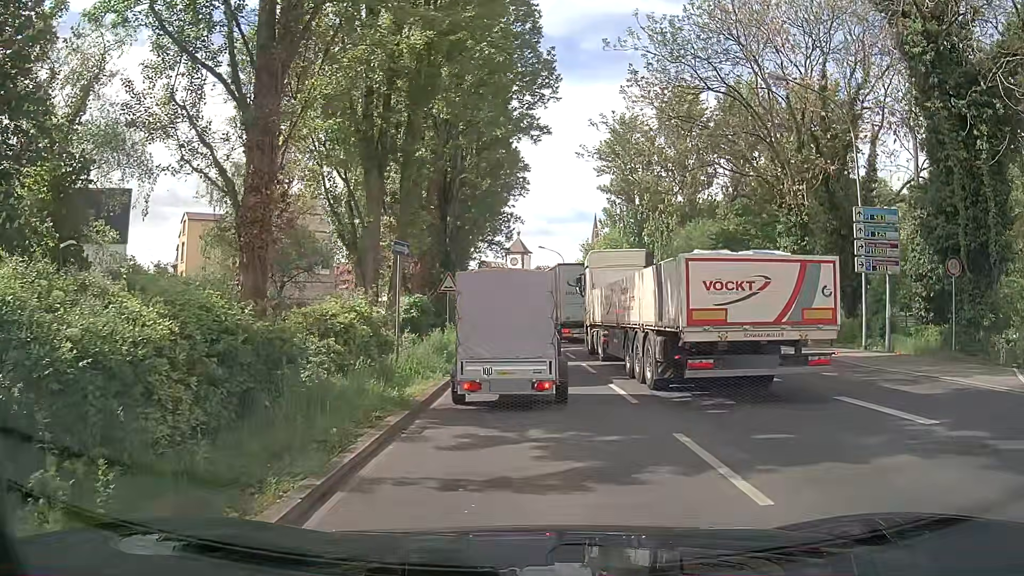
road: primary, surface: asphalt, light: Day
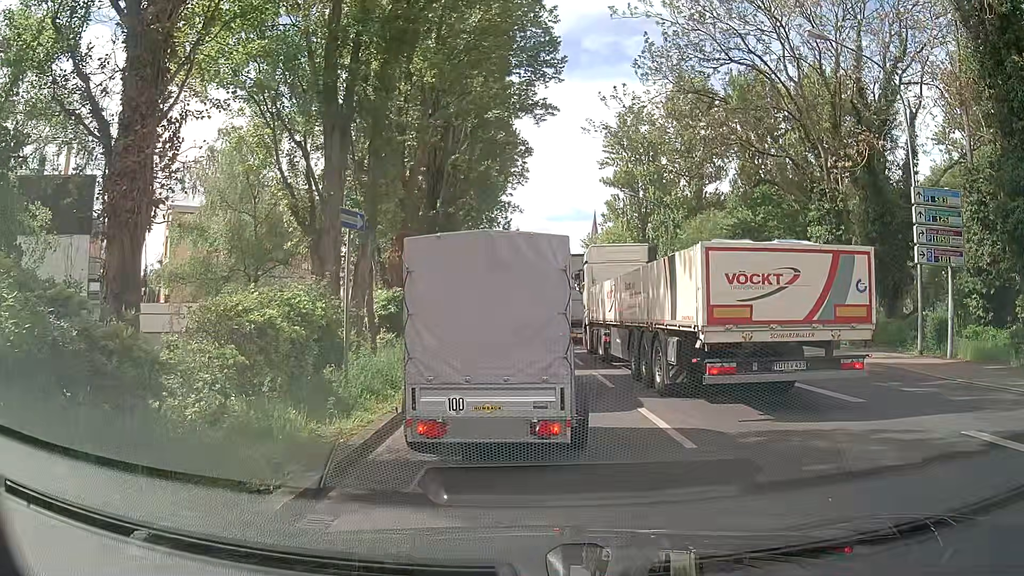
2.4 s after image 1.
(0.0, +3.7) m; -1°
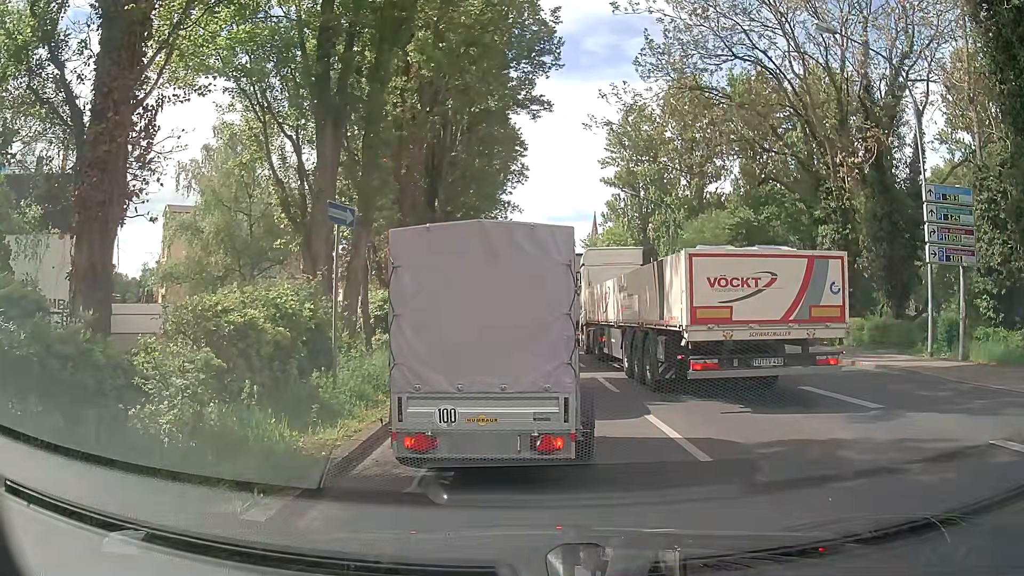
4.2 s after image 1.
(0.0, +0.6) m; 0°
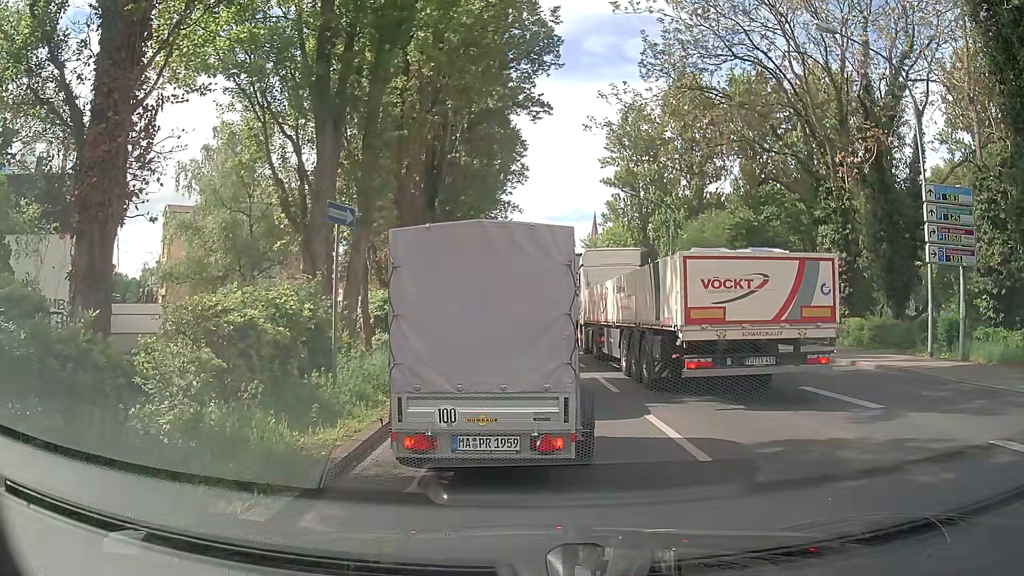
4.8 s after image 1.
(0.0, 0.0) m; 0°
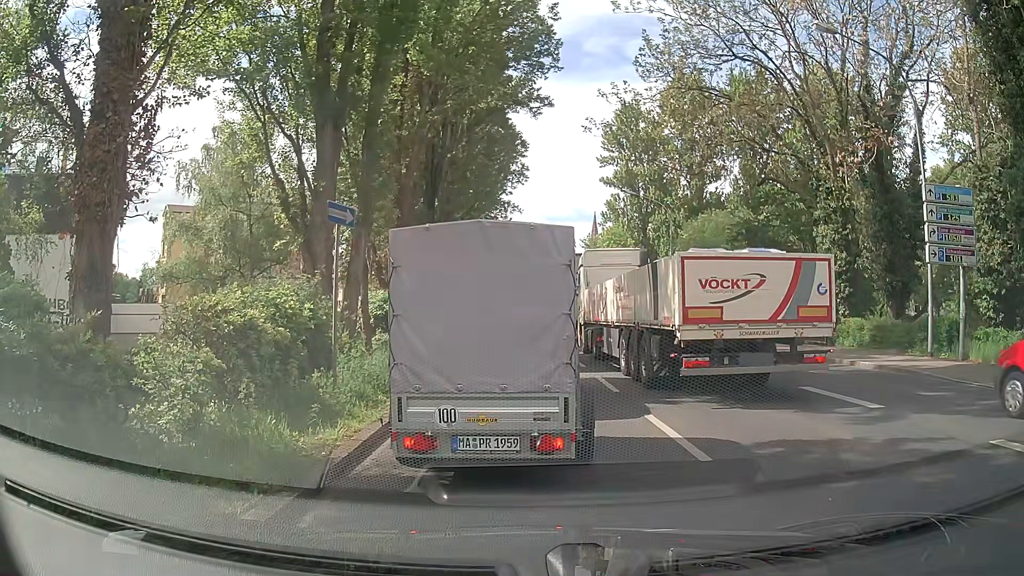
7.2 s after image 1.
(0.0, 0.0) m; 0°
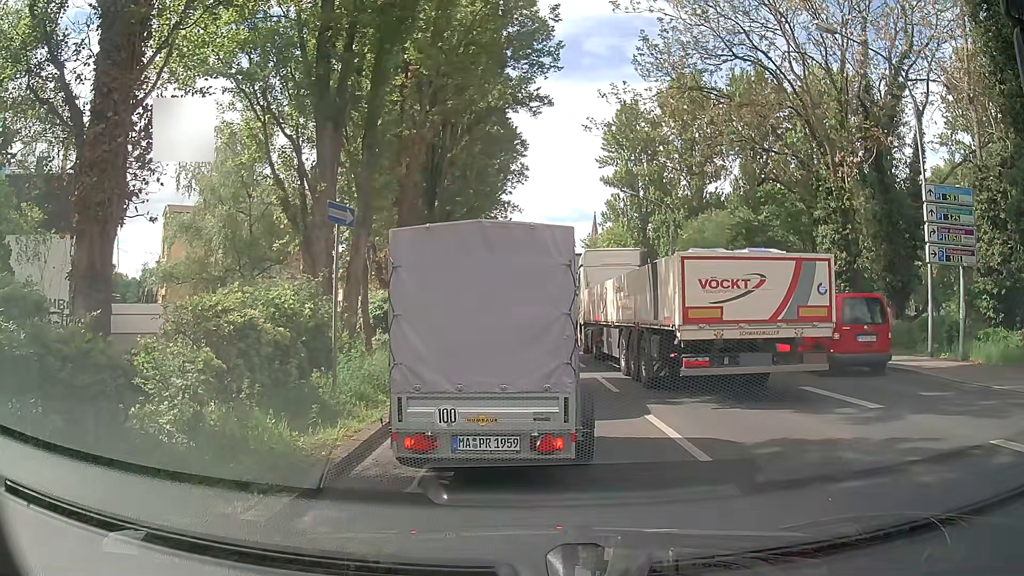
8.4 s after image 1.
(0.0, 0.0) m; 0°
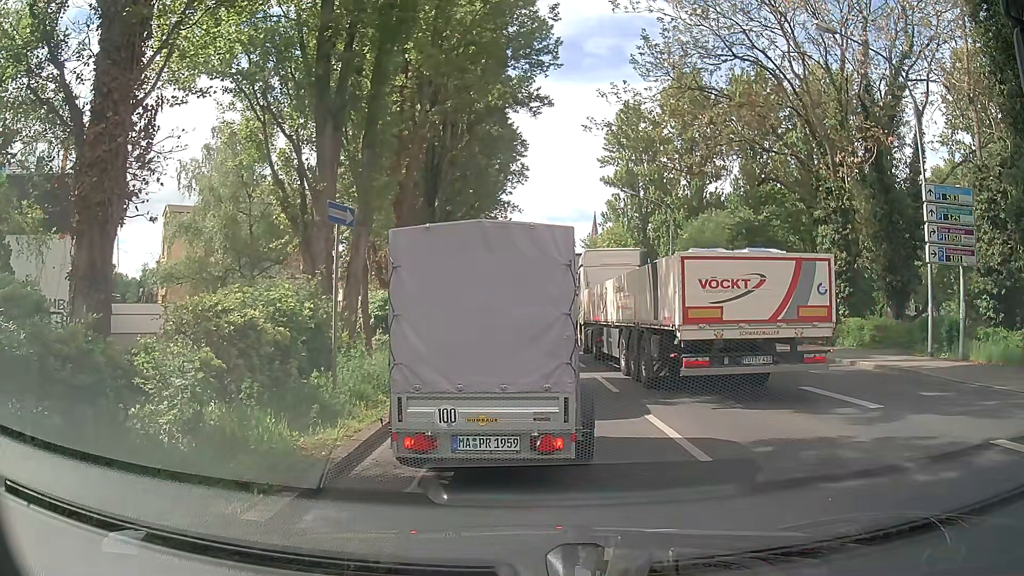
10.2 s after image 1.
(0.0, 0.0) m; 0°
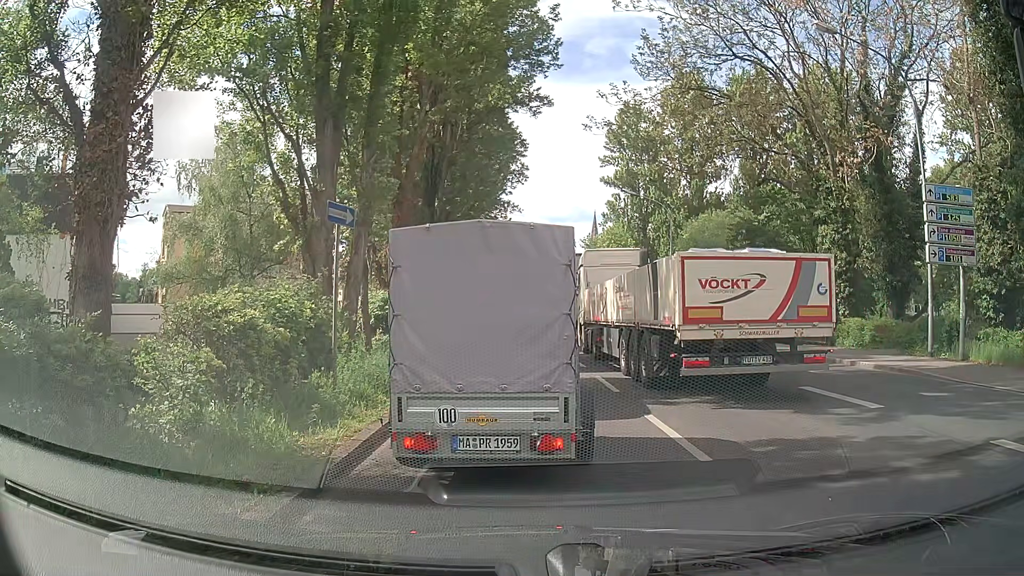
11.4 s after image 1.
(0.0, 0.0) m; 0°
